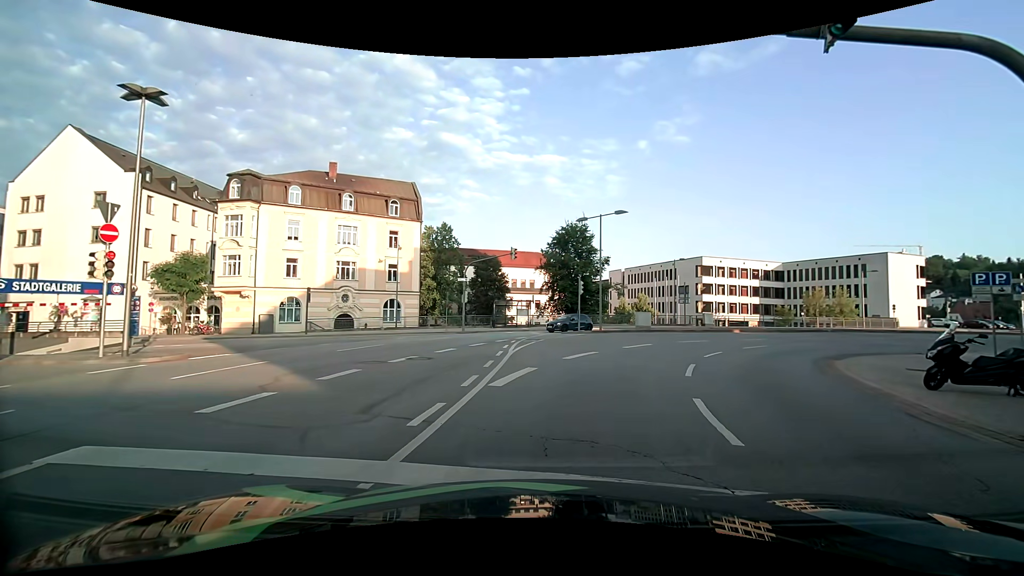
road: primary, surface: asphalt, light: Day
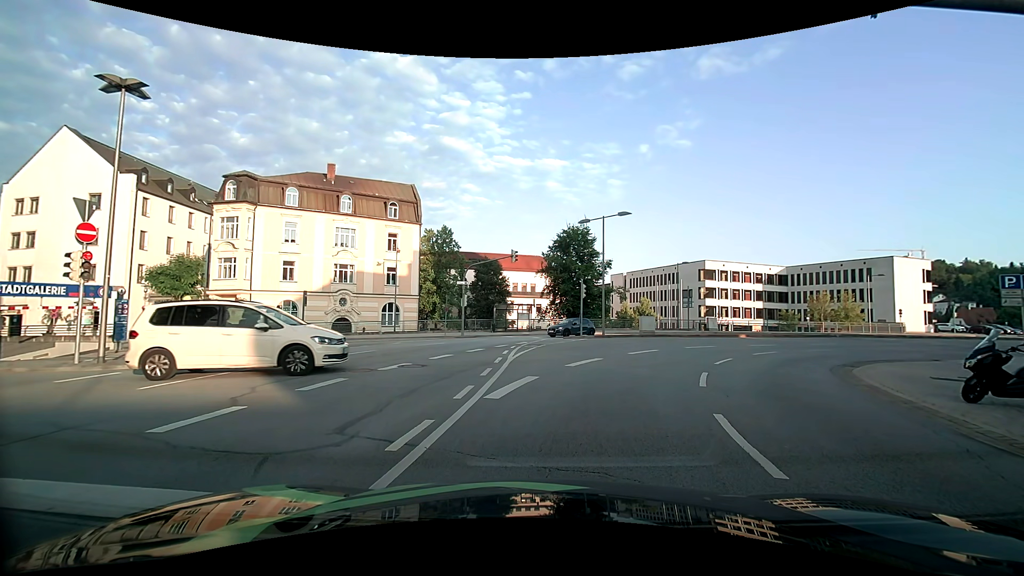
(0.0, +0.8) m; -2°
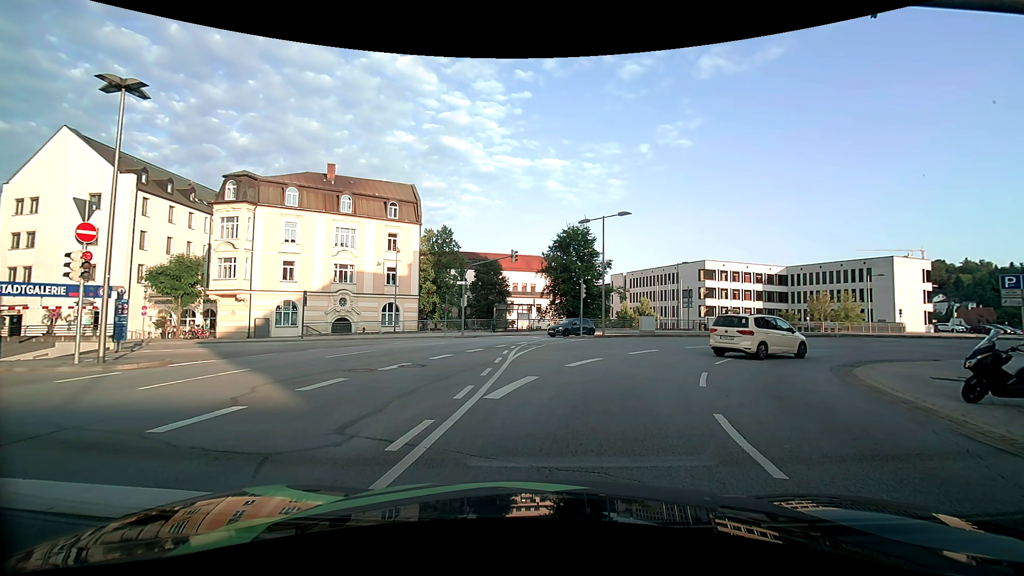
(0.0, 0.0) m; 0°
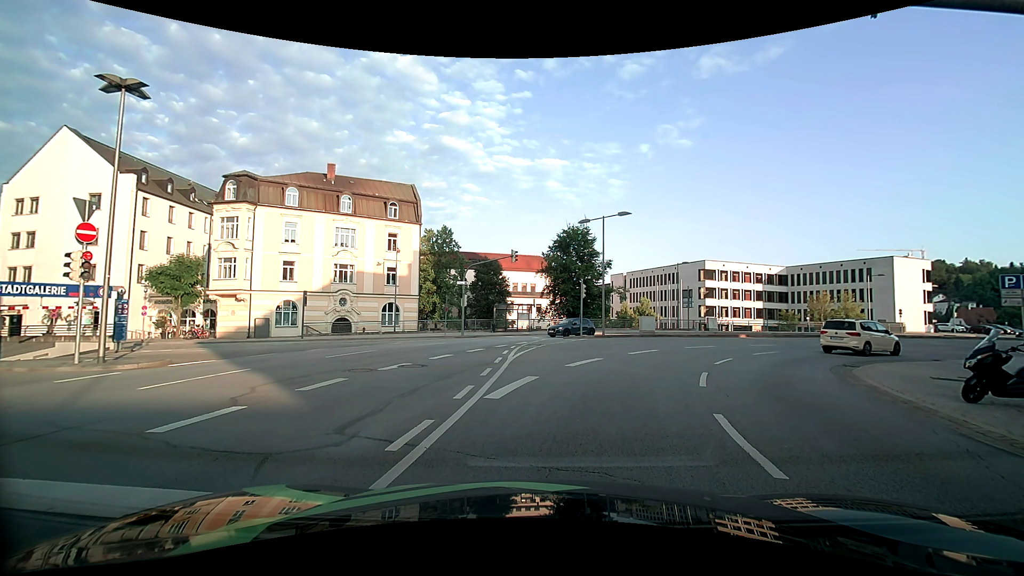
(0.0, 0.0) m; 0°
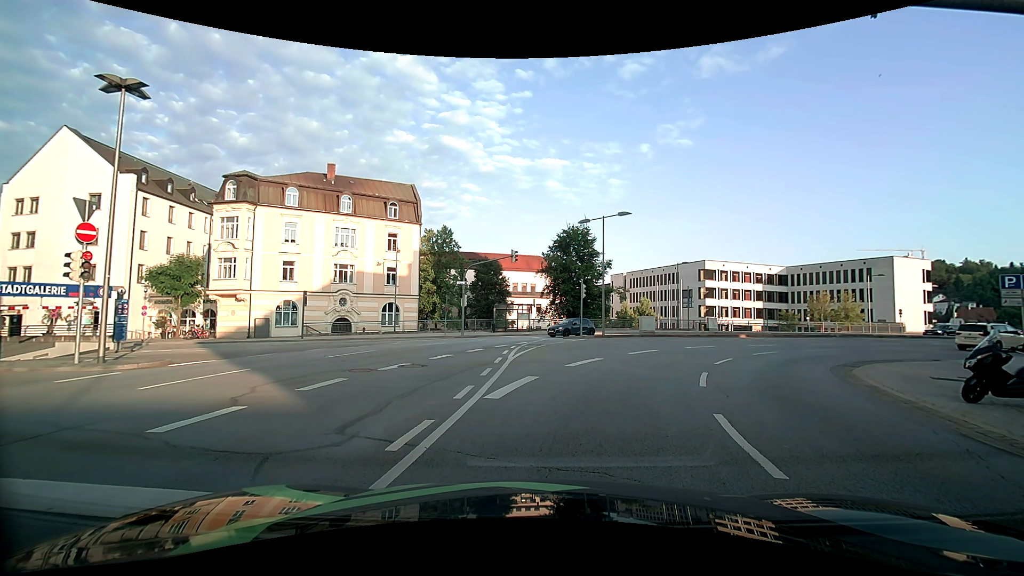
(0.0, 0.0) m; 0°
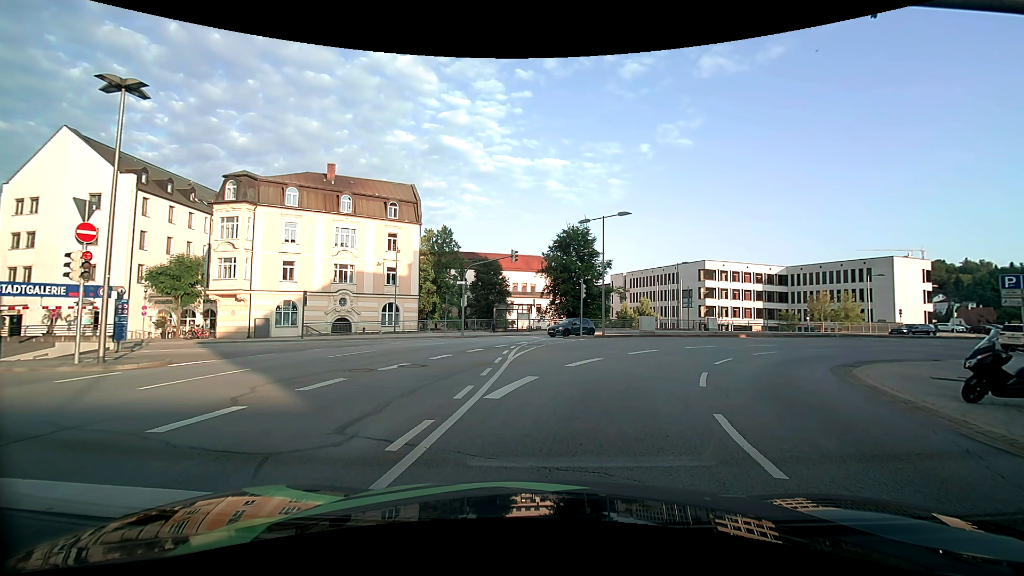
(0.0, 0.0) m; 0°
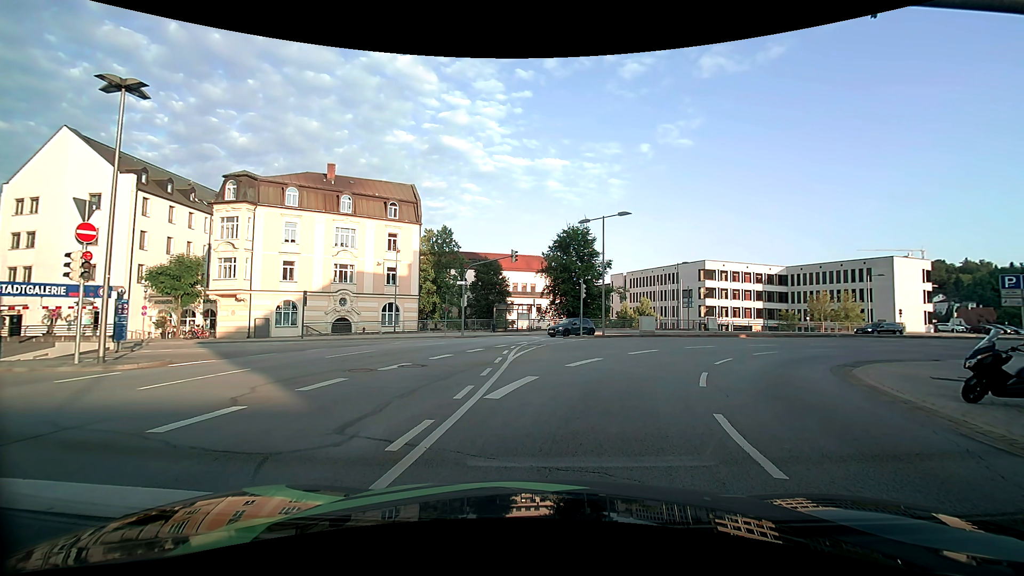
(0.0, 0.0) m; 0°
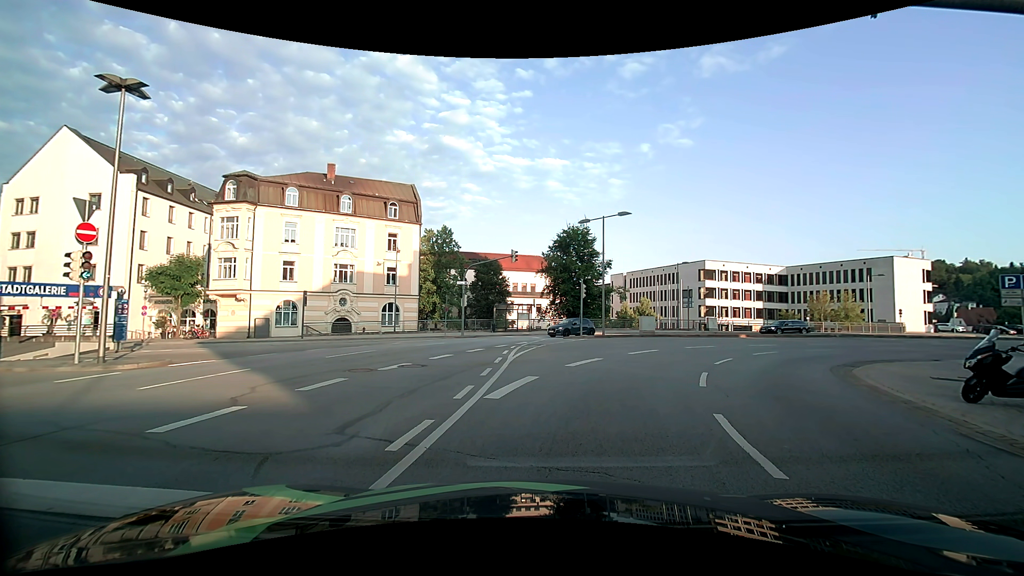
(0.0, 0.0) m; 0°
